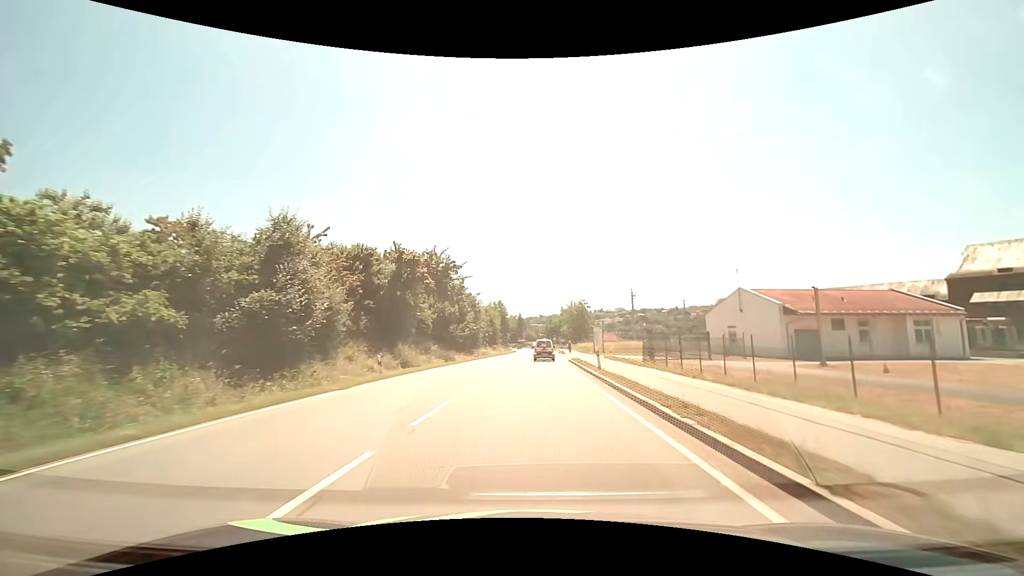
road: primary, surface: asphalt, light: Day
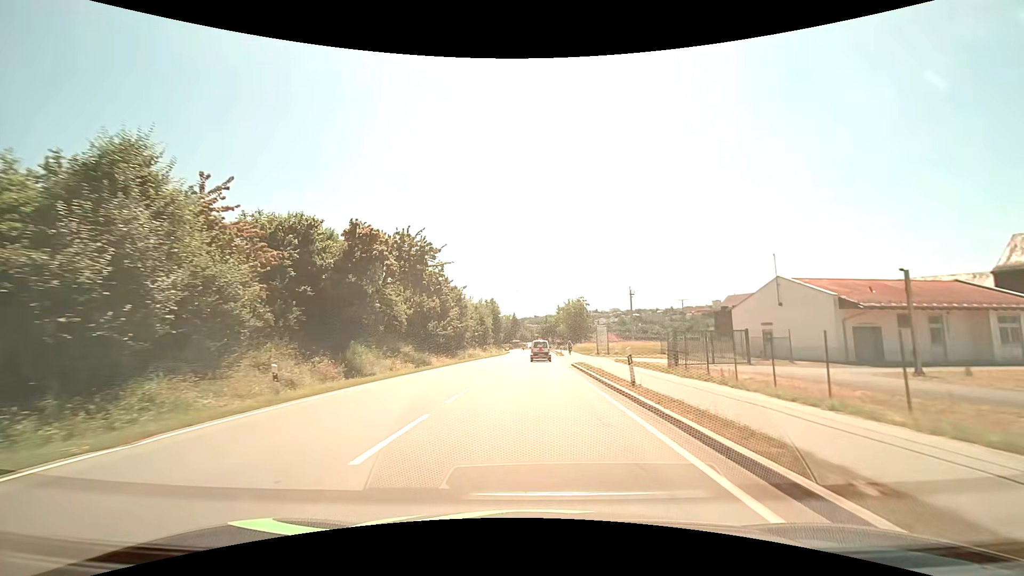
(+0.1, +8.7) m; +1°
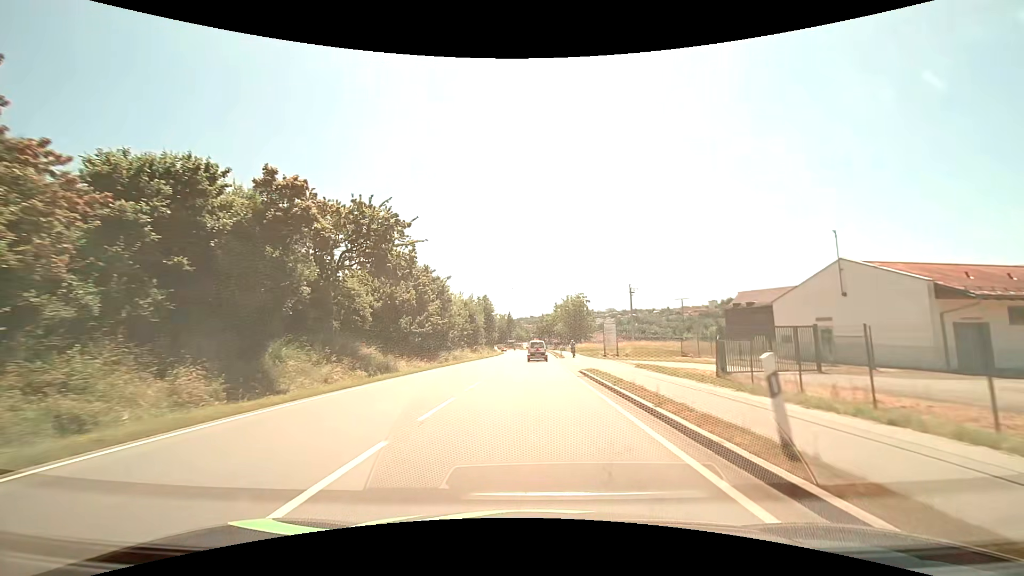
(0.0, +8.6) m; 0°
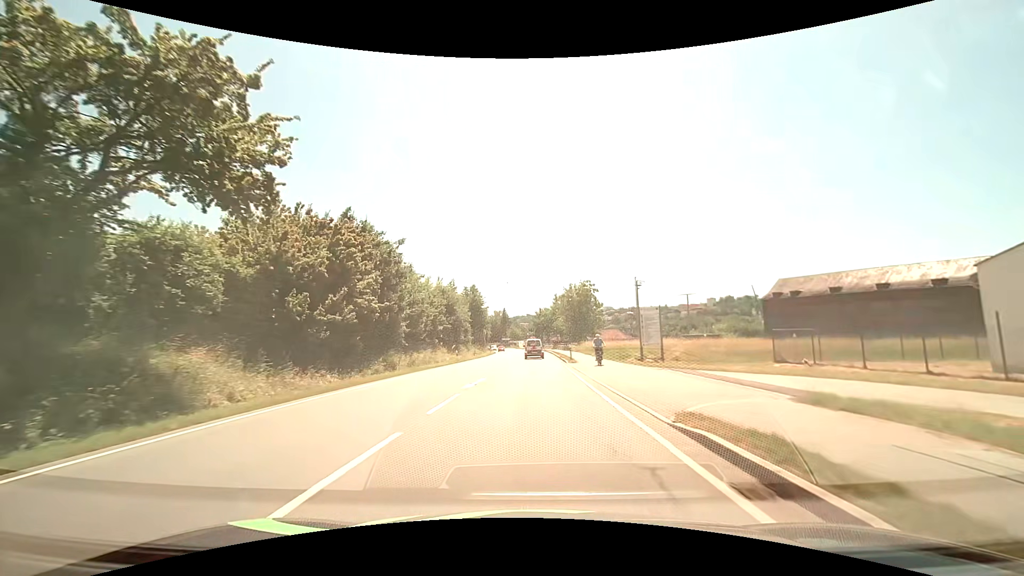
(+0.1, +17.3) m; 0°
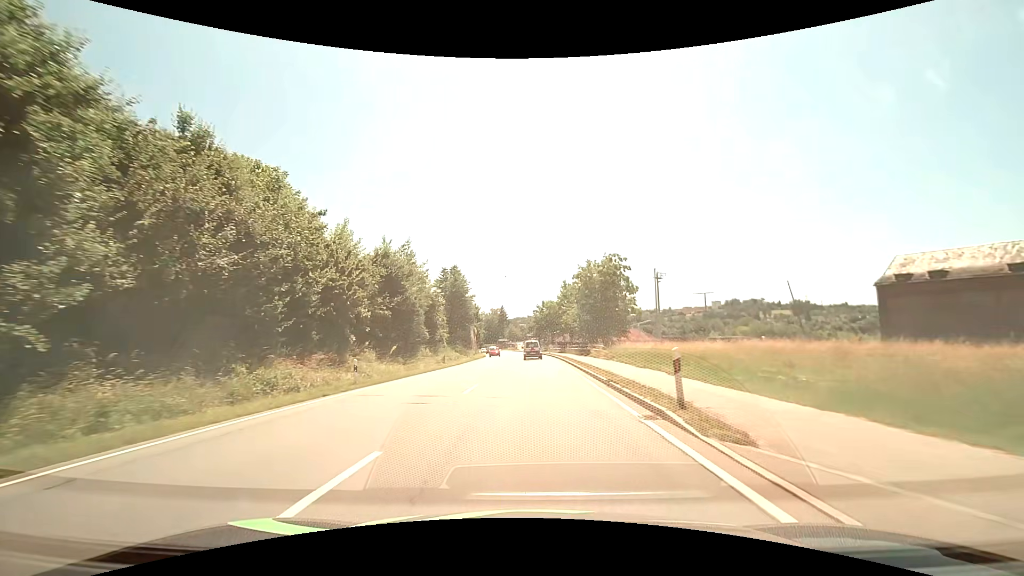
(0.0, +26.0) m; 0°
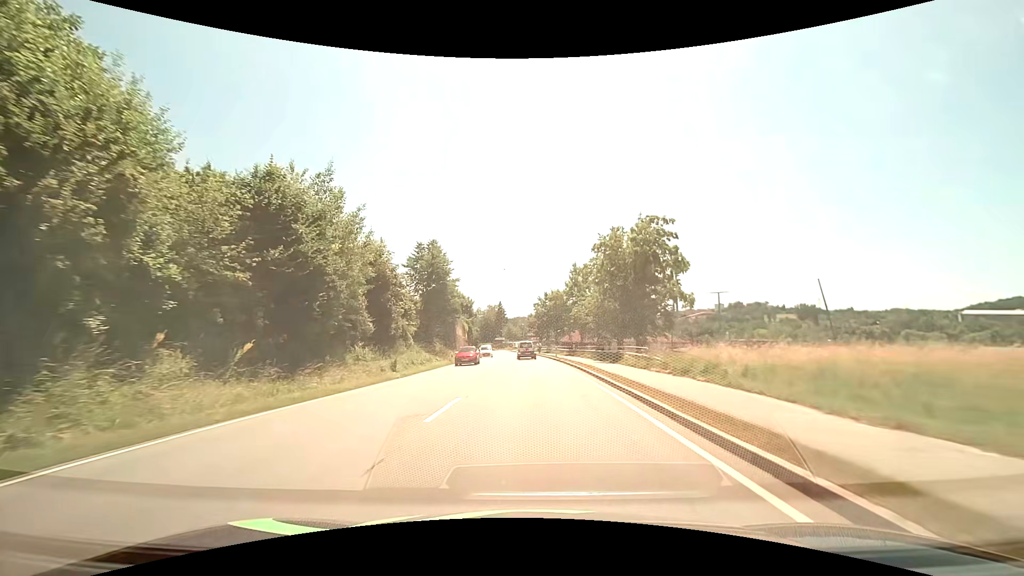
(0.0, +17.5) m; 0°
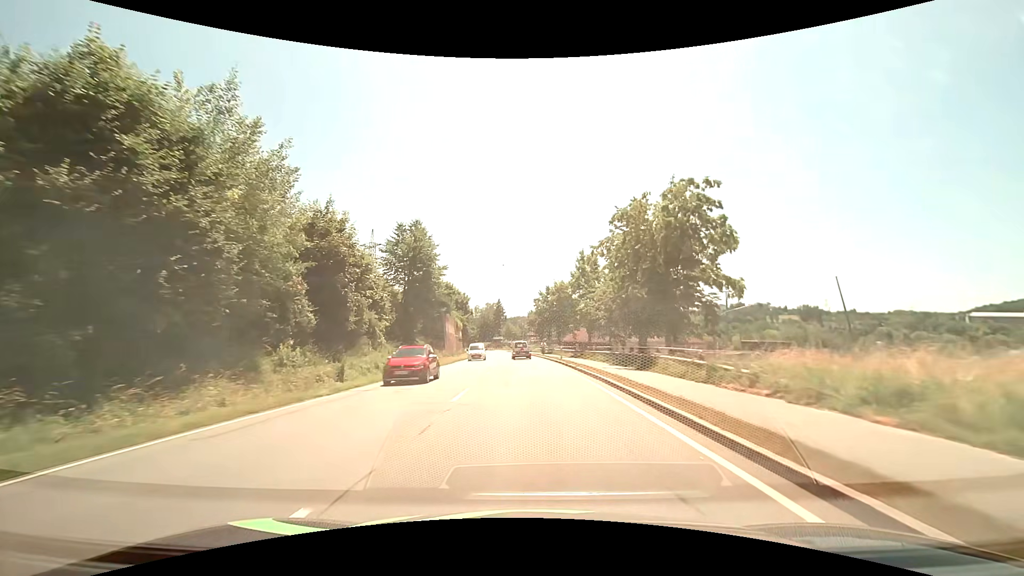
(0.0, +8.8) m; 0°
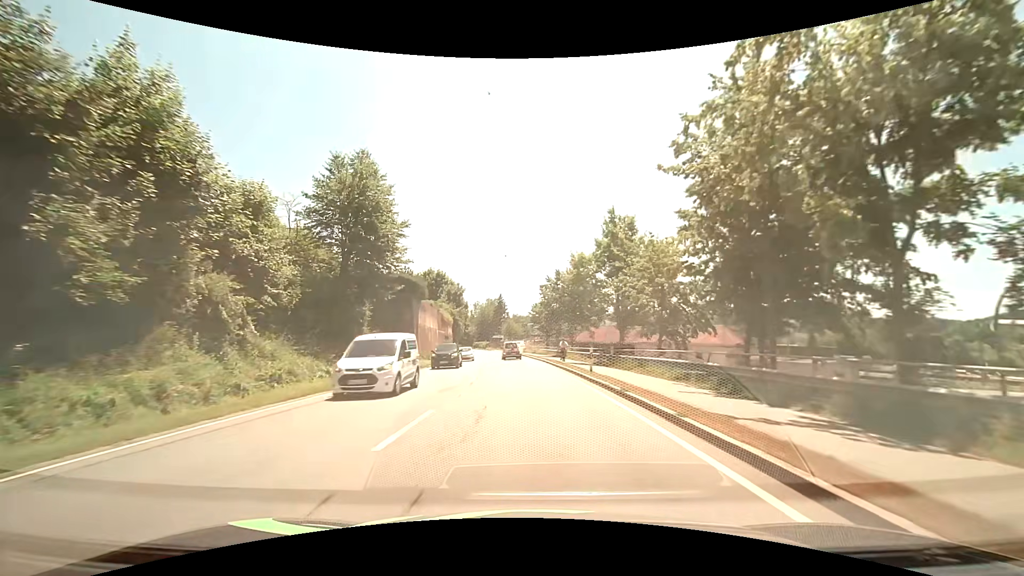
(0.0, +17.7) m; 0°
(0, +10) (0, +20) (-1, +30) (-1, +40) (-2, +50) (-3, +60) (-4, +70) (-5, +80) (-6, +90) (-8, +100) m
